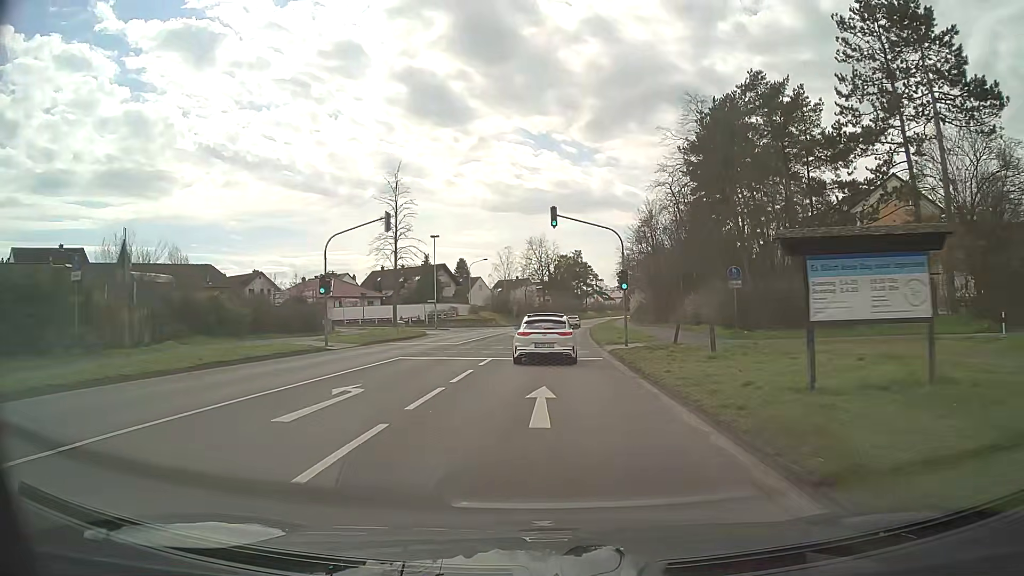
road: secondary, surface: asphalt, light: Day
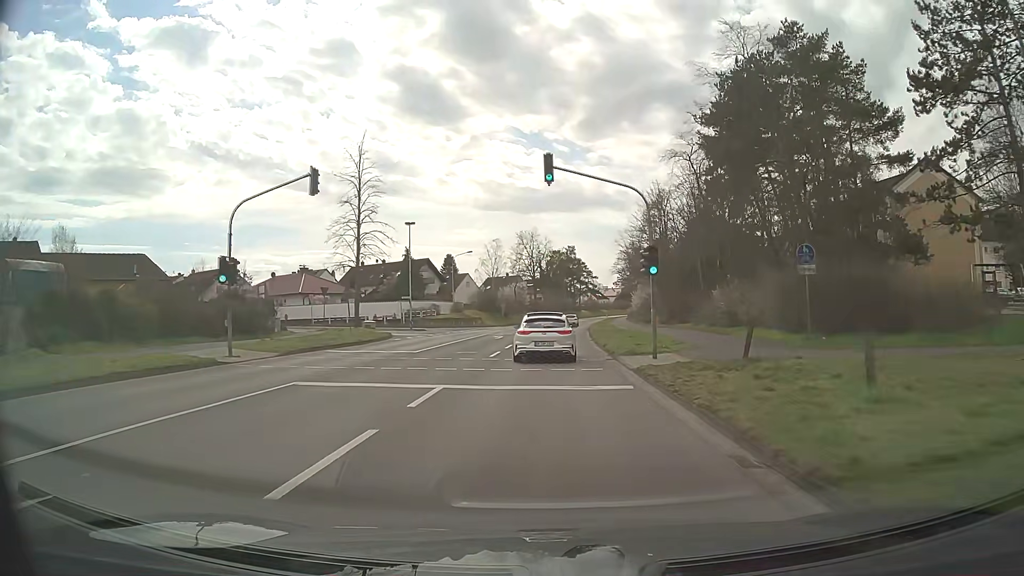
(0.0, +9.1) m; +1°
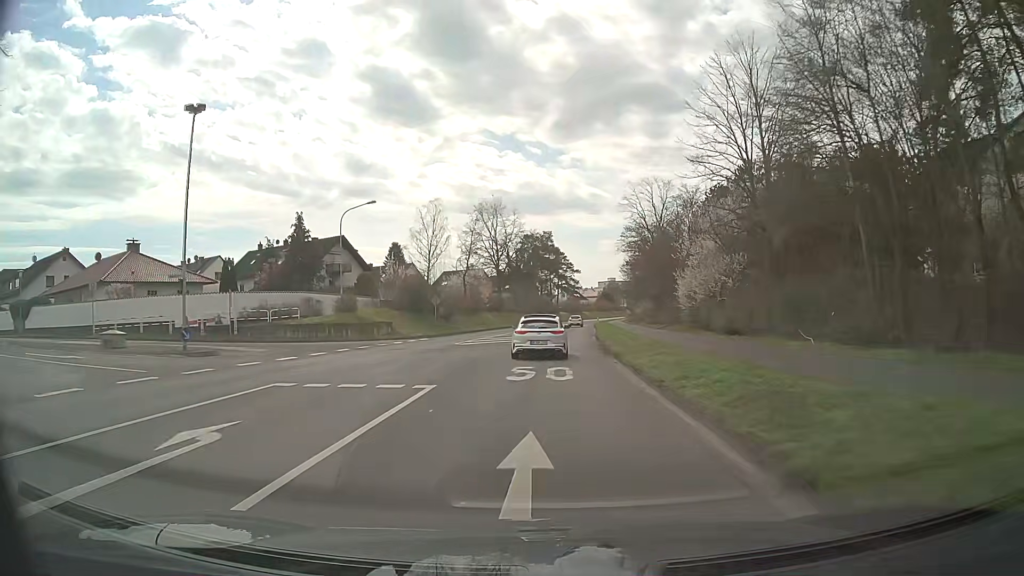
(+0.7, +36.8) m; +3°
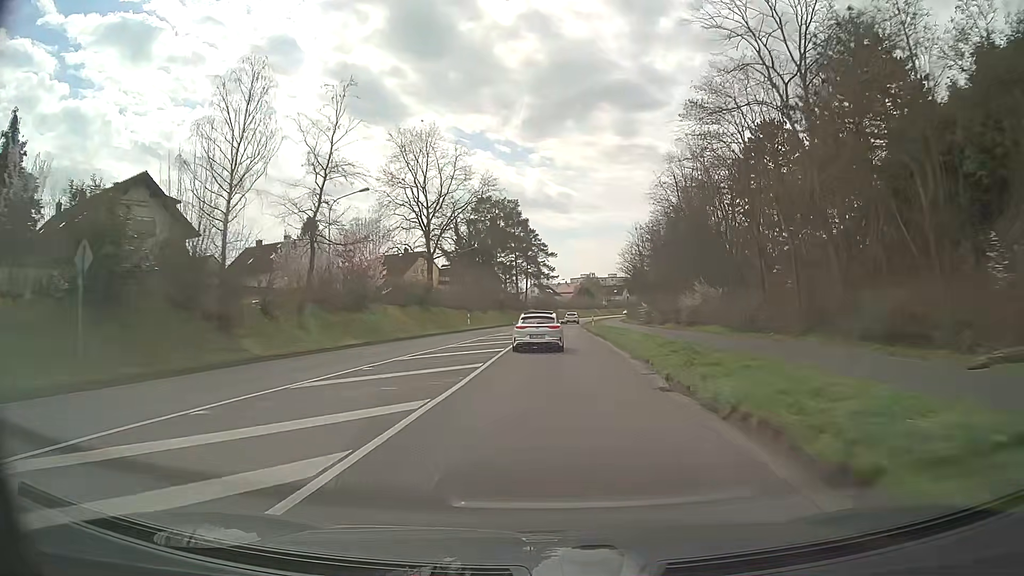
(+0.8, +38.5) m; +2°
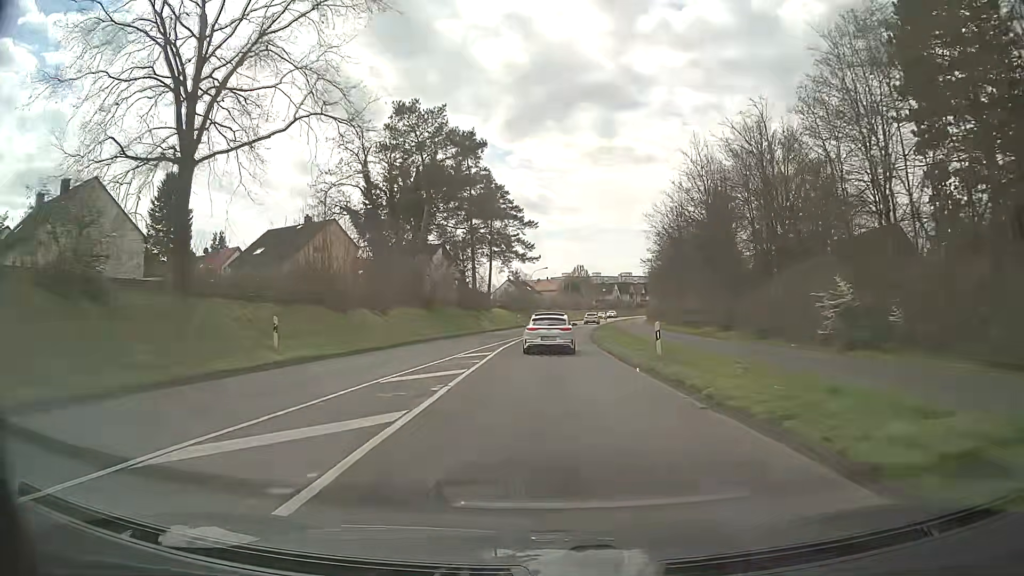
(+0.7, +40.1) m; +2°
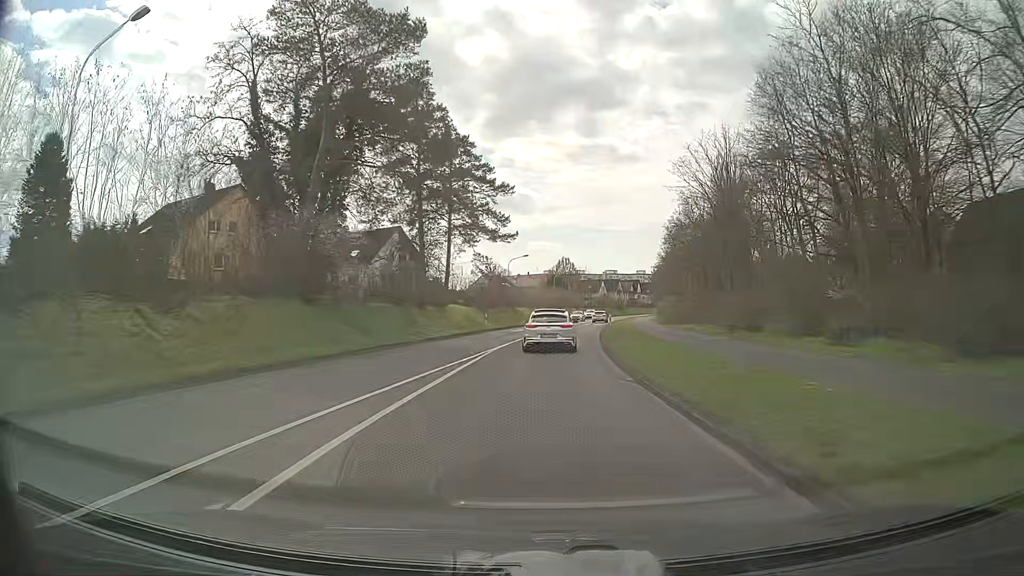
(+0.3, +19.9) m; +2°
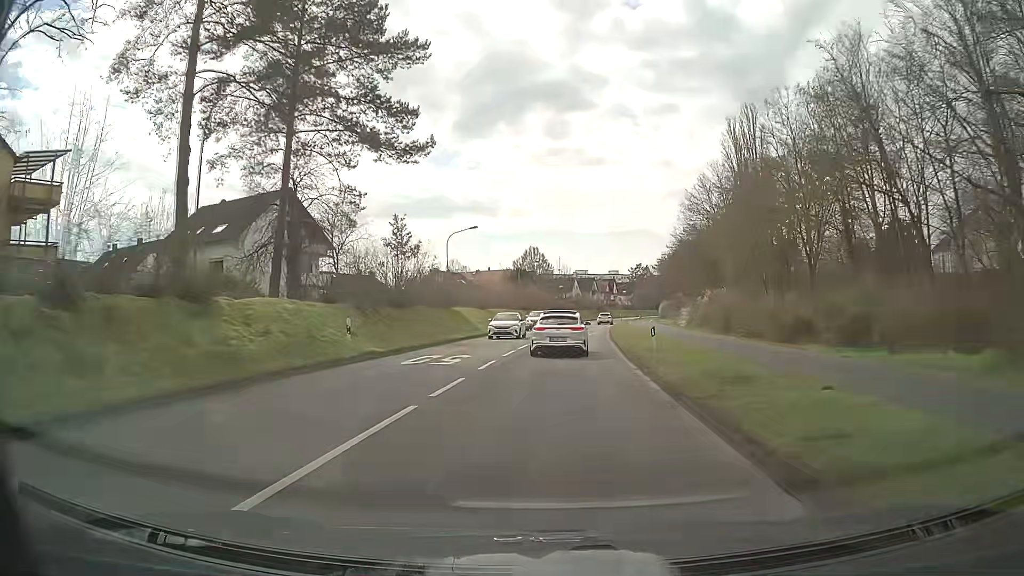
(+0.6, +29.1) m; +2°
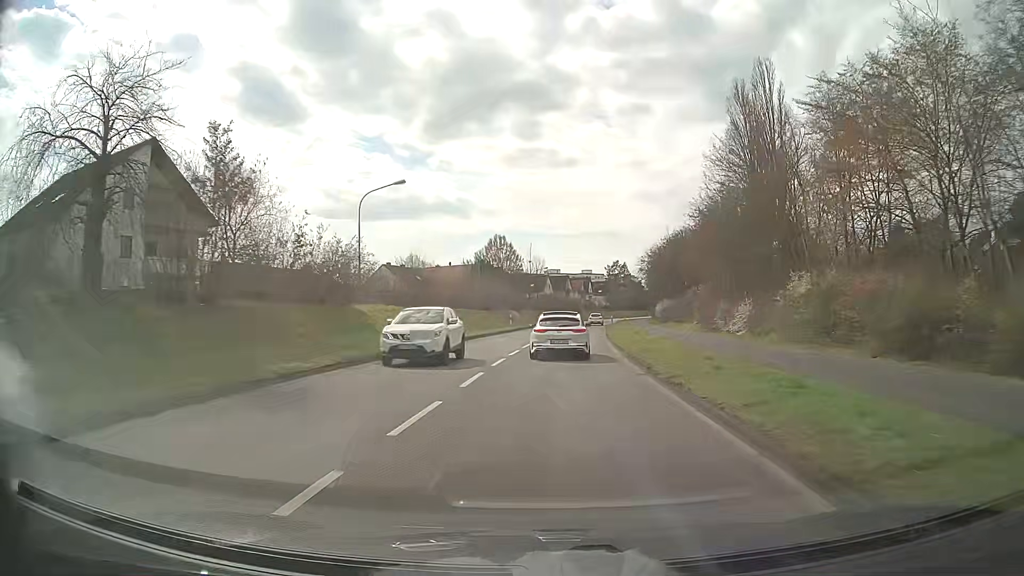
(+0.5, +18.7) m; +3°
(0, +10) (+1, +20) (+1, +30) (+2, +40) (+3, +50) (+4, +60) (+5, +70) (+6, +80) (+7, +90) (+9, +100) m
